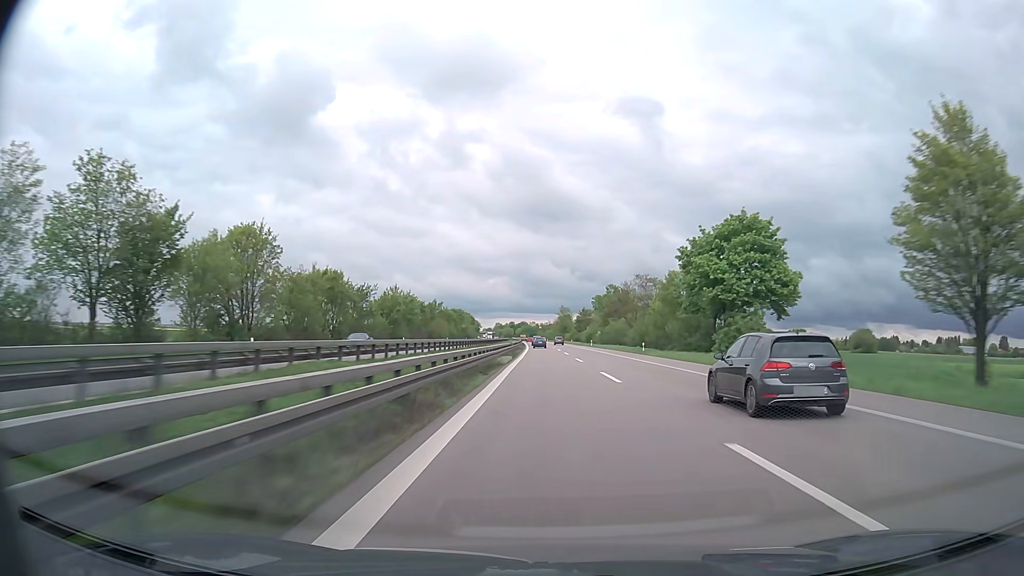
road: trunk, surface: asphalt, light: Day
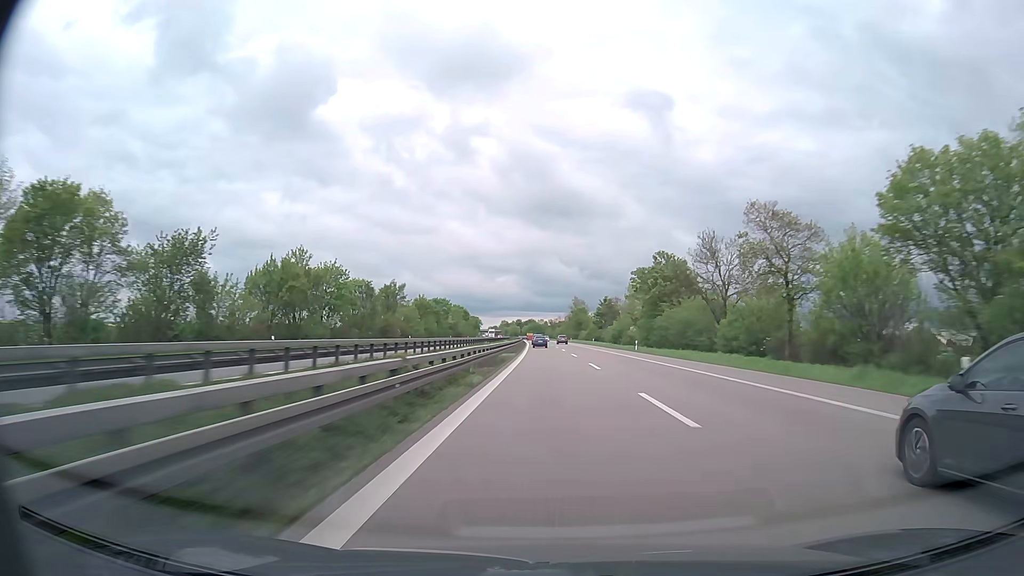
(-0.4, +46.2) m; -1°
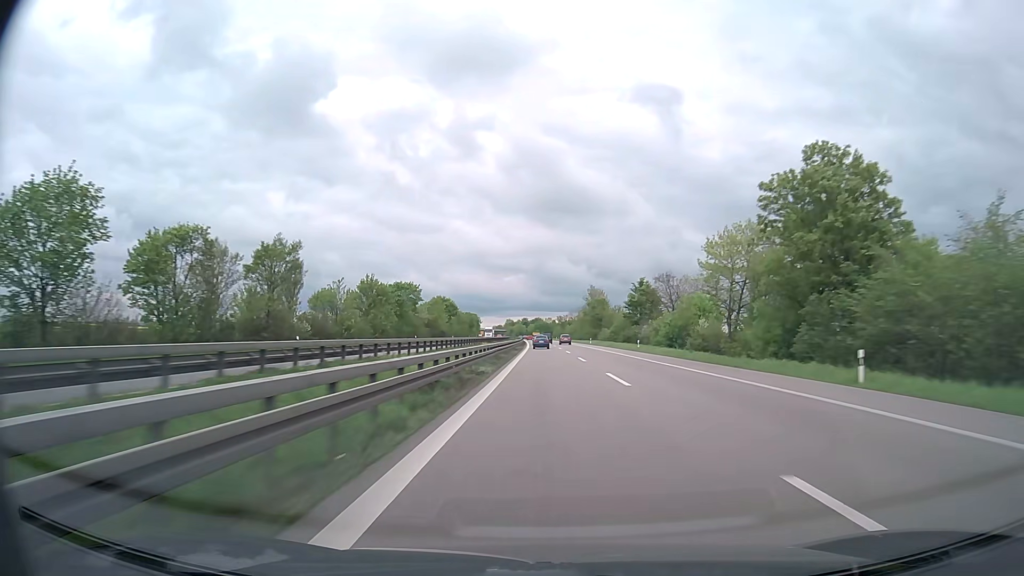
(-0.3, +45.4) m; -1°
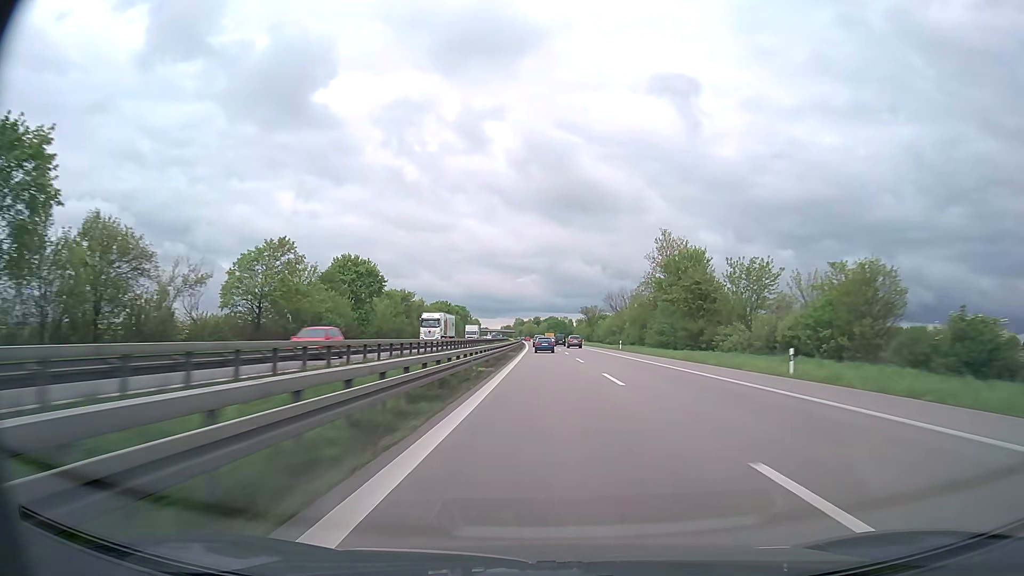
(-0.8, +89.0) m; -1°
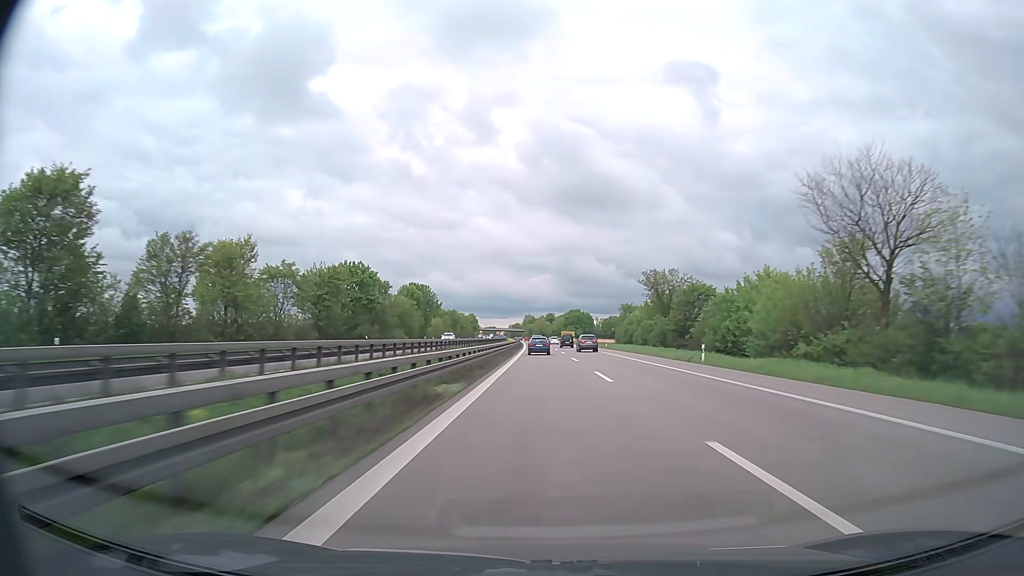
(-1.0, +88.4) m; -1°
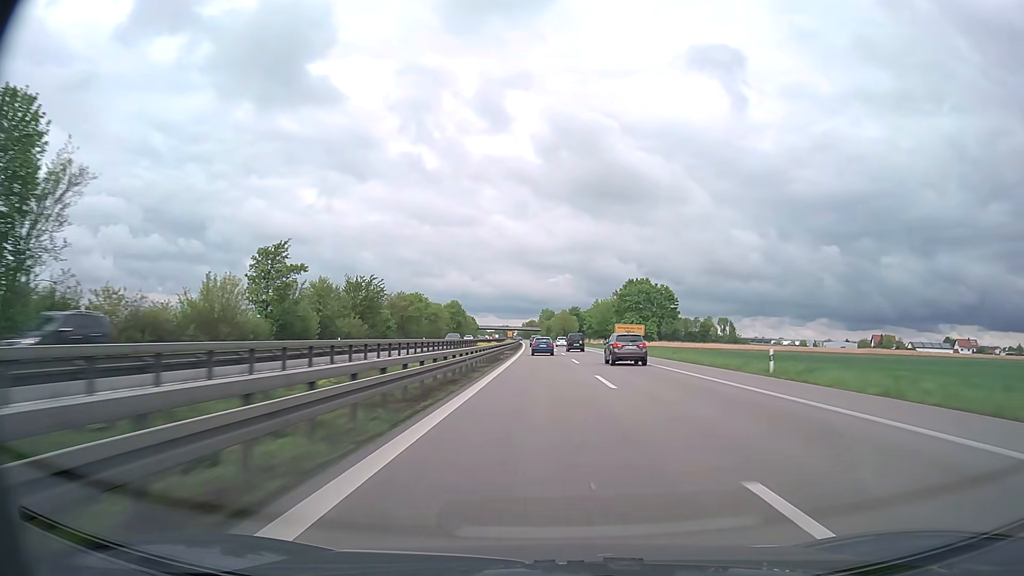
(-1.4, +110.3) m; -2°
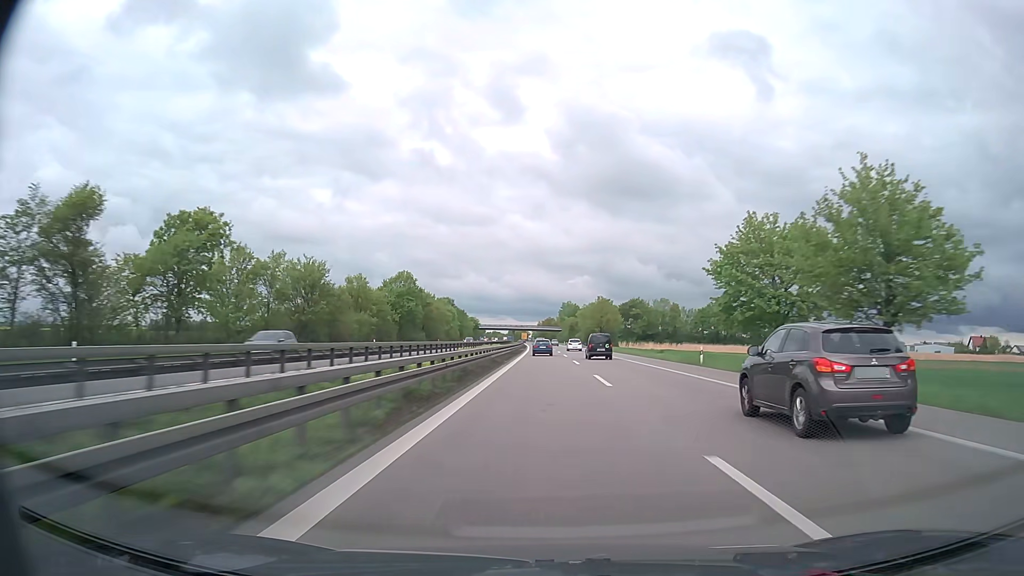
(-1.0, +88.5) m; -2°
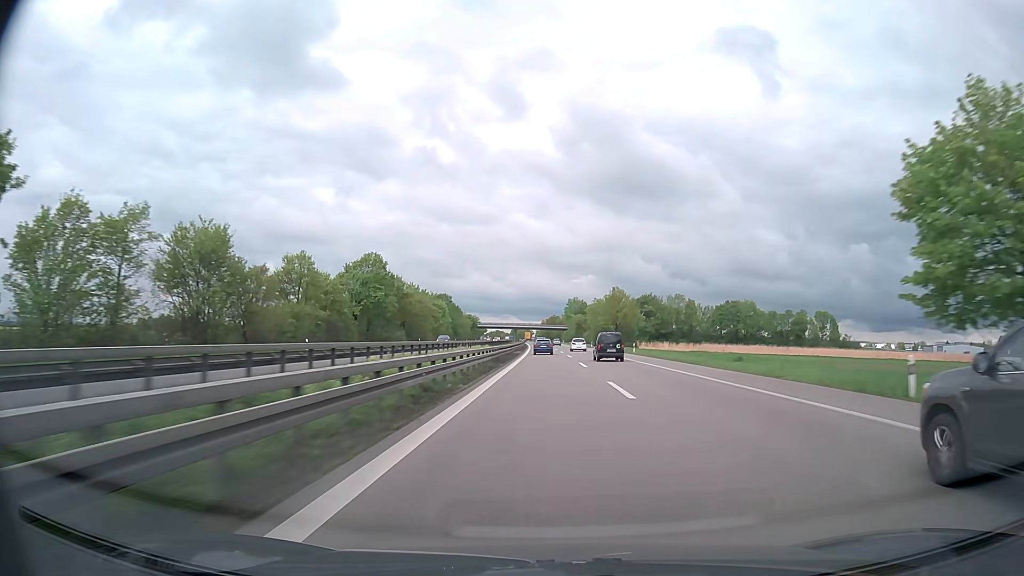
(-0.1, +22.3) m; 0°
(0, +10) (0, +20) (0, +30) (0, +40) (0, +50) (0, +60) (-1, +70) (-1, +80) (-1, +90) (-1, +100) m
